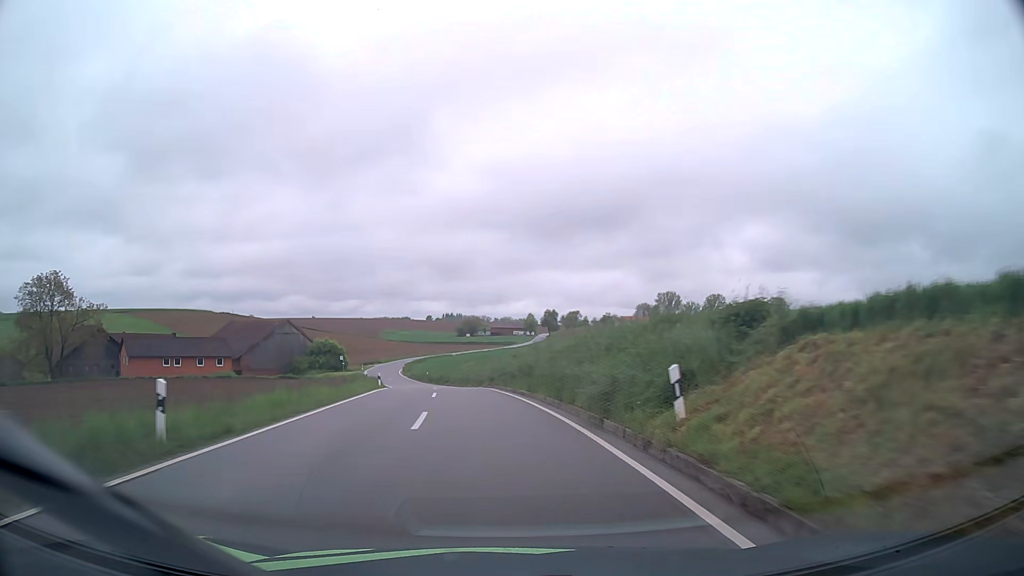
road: tertiary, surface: asphalt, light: Day
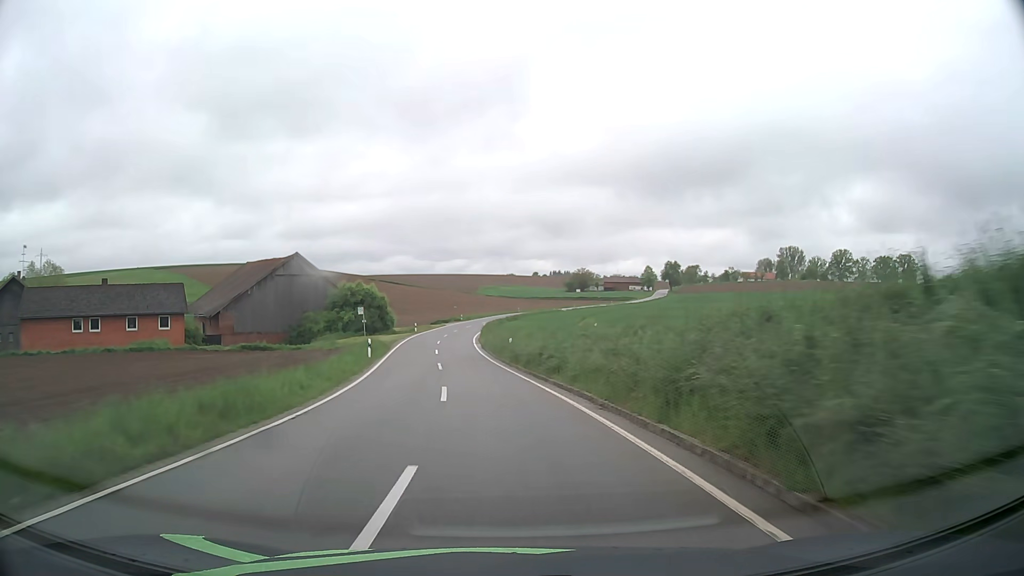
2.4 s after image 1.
(-3.9, +44.5) m; -9°
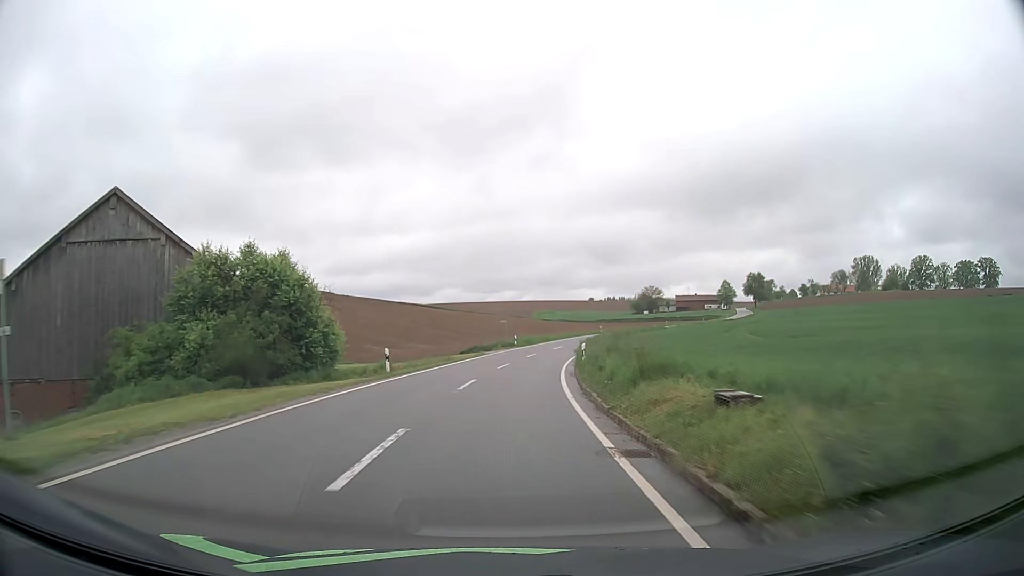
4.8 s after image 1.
(-3.1, +45.1) m; -5°
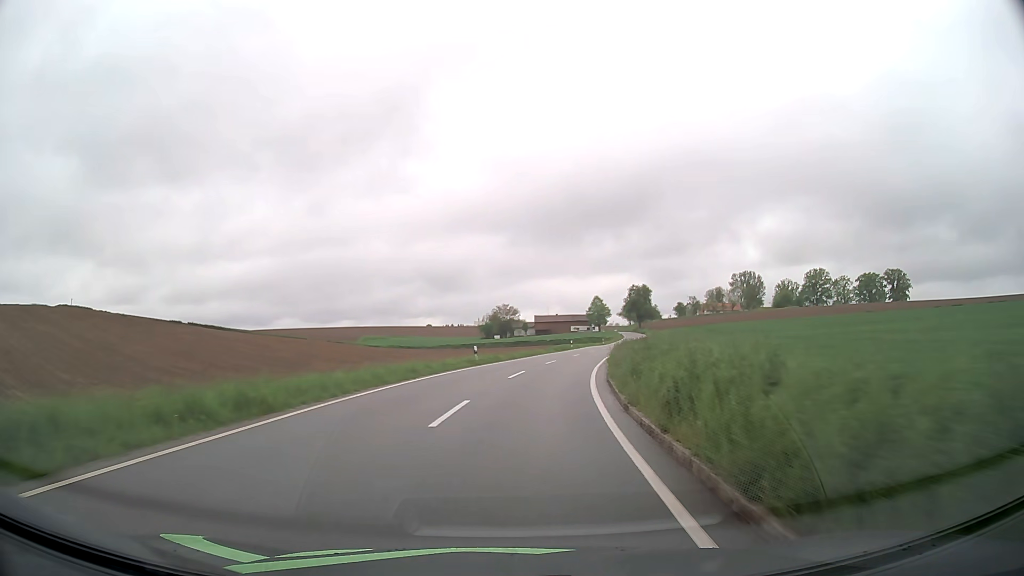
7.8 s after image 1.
(+5.3, +54.5) m; +14°
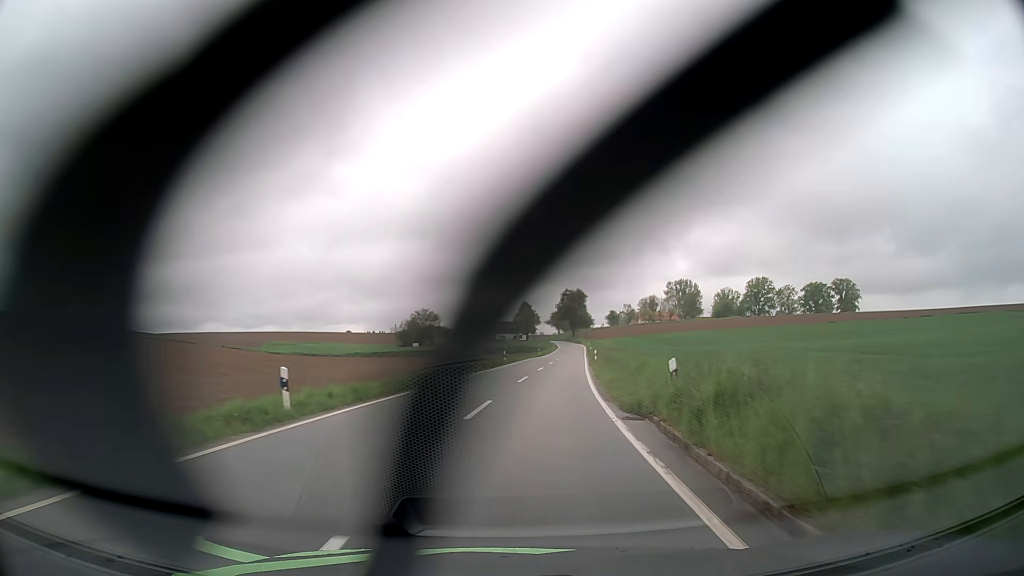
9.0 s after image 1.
(+1.2, +21.4) m; +7°
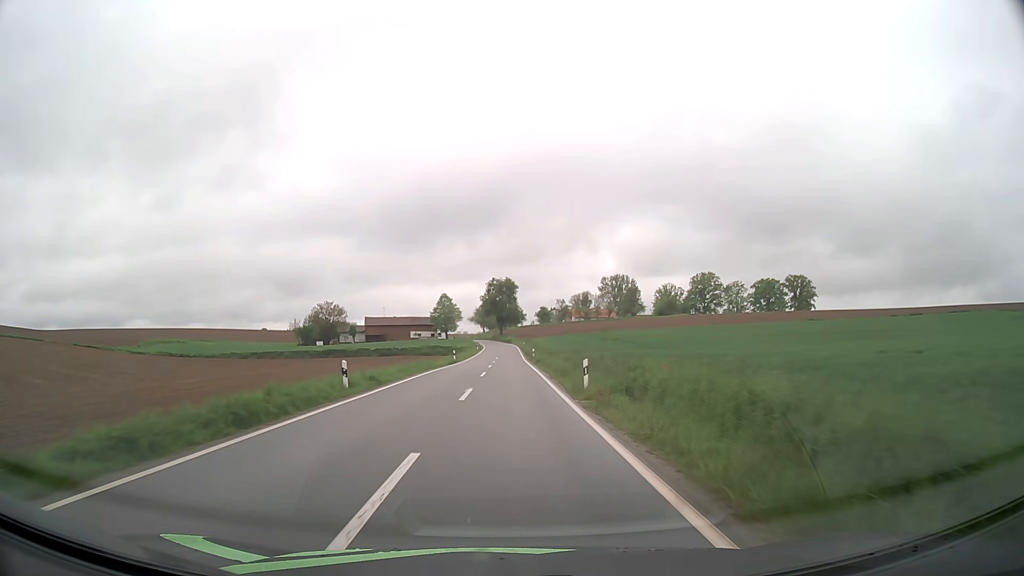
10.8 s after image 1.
(+2.2, +31.8) m; +6°
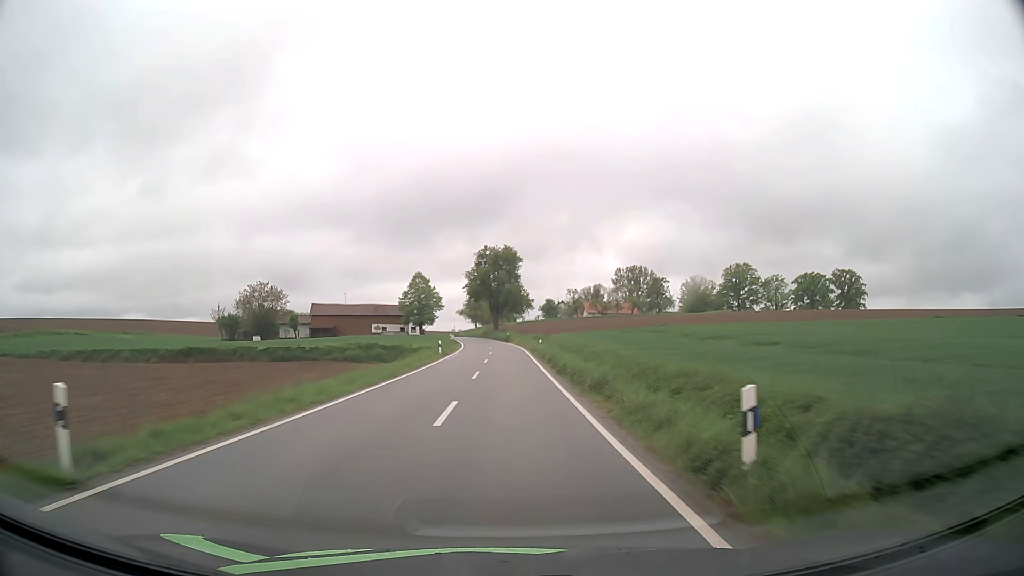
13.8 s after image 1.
(+0.1, +53.5) m; 0°
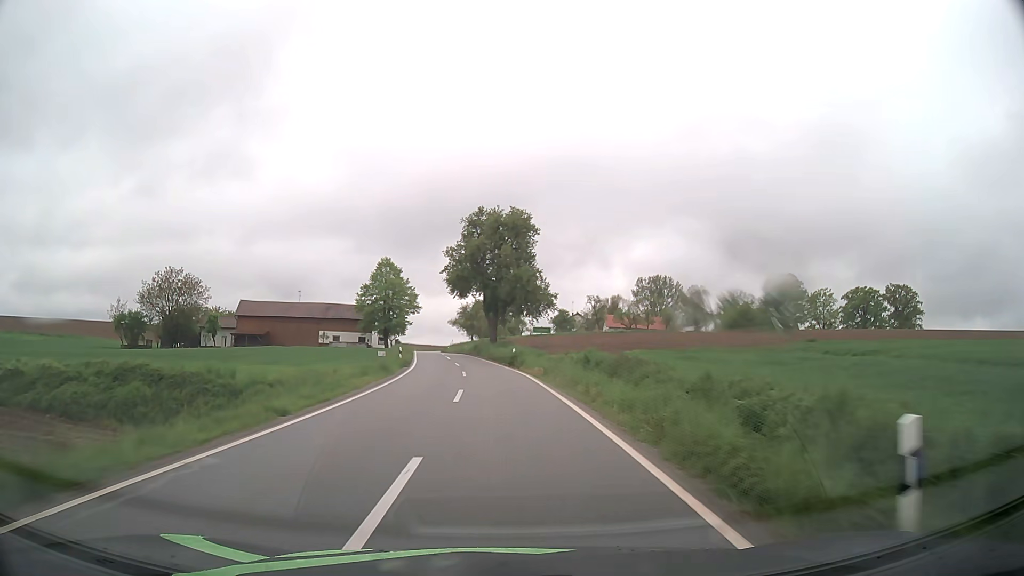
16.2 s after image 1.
(-0.1, +42.8) m; 0°
(0, +10) (0, +20) (-1, +30) (-2, +40) (-3, +50) (-4, +60) (-5, +70) (-7, +80) (-8, +90) (-9, +99) m
